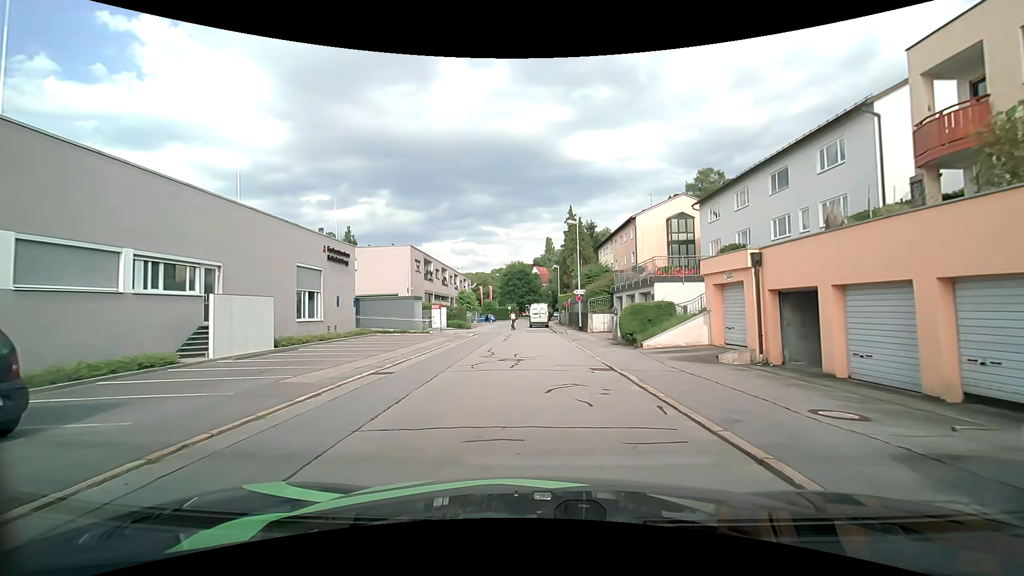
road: residential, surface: asphalt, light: Day
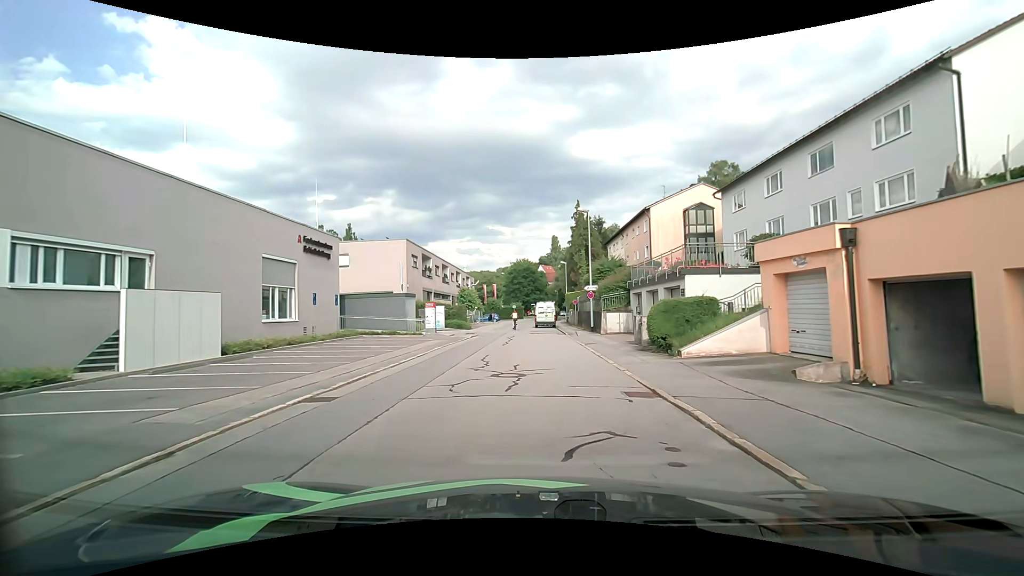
(0.0, +4.0) m; 0°
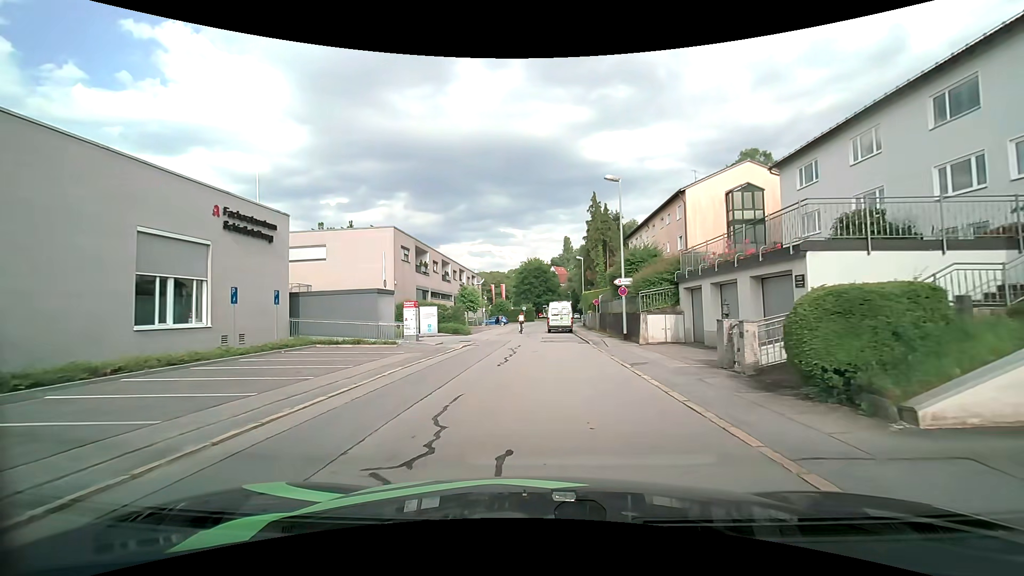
(-0.1, +8.1) m; -1°
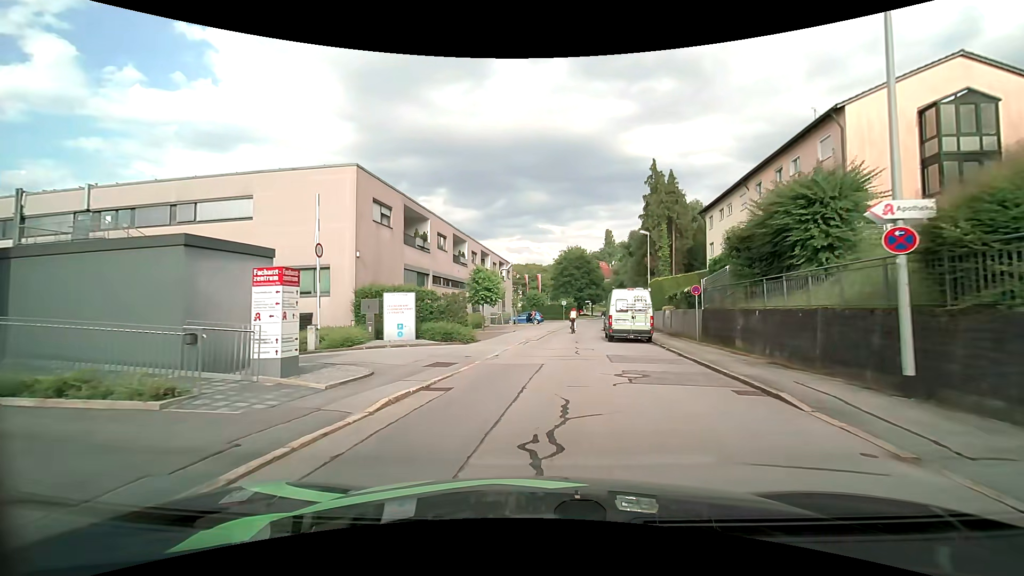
(-0.6, +16.3) m; -5°
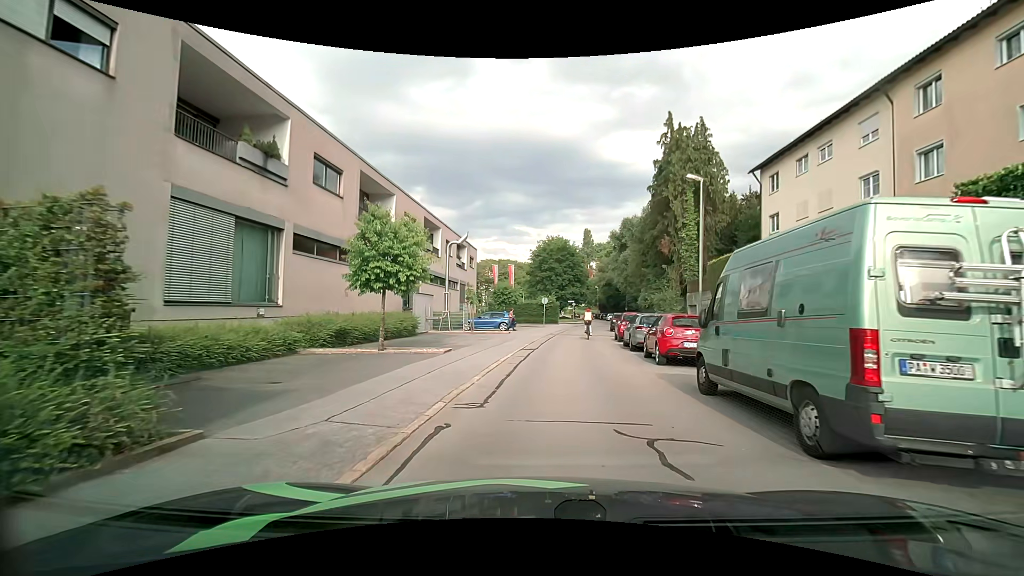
(+0.3, +18.5) m; +3°
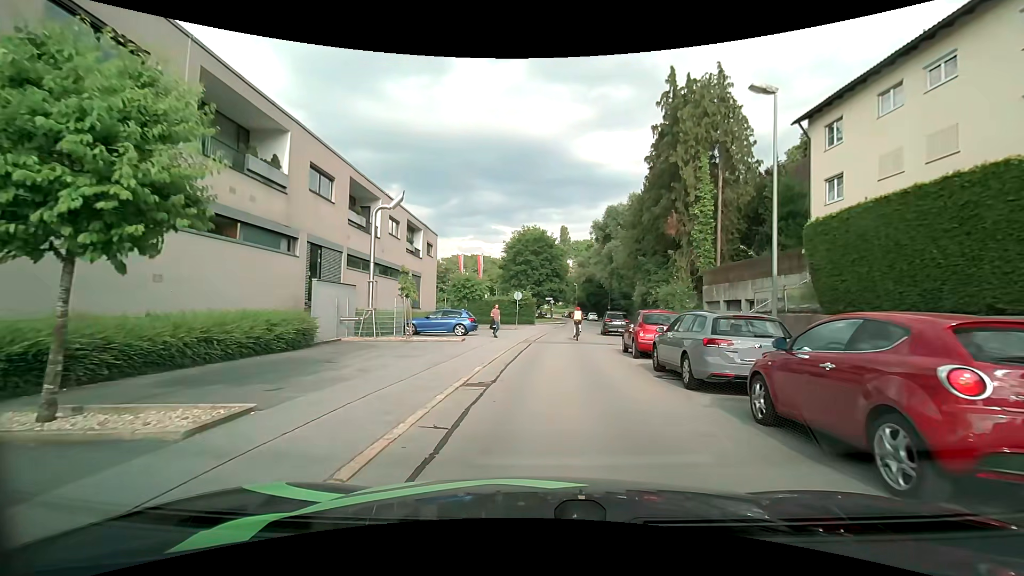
(+0.2, +10.1) m; +2°
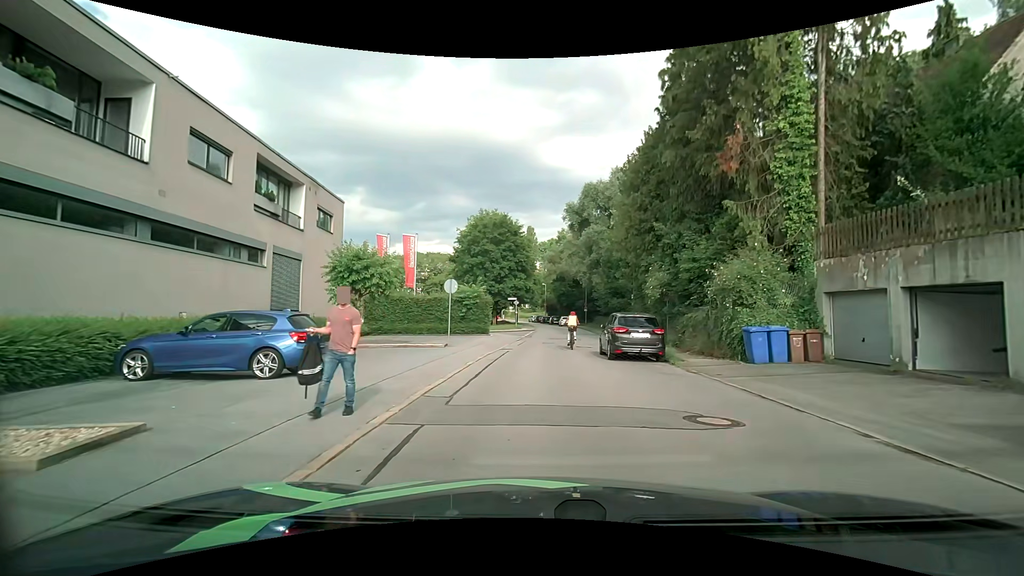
(+0.6, +16.3) m; +4°
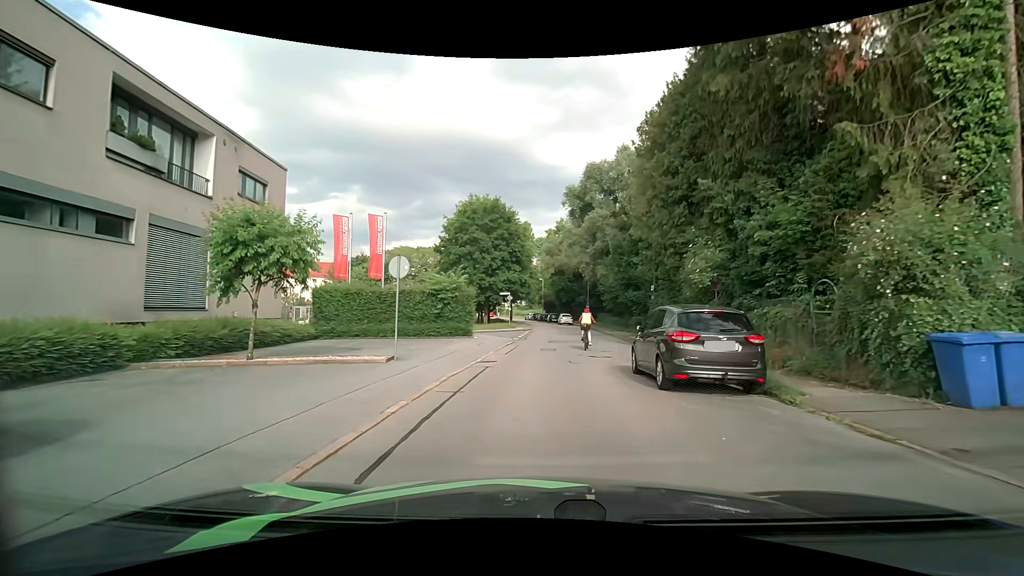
(0.0, +7.3) m; +1°
